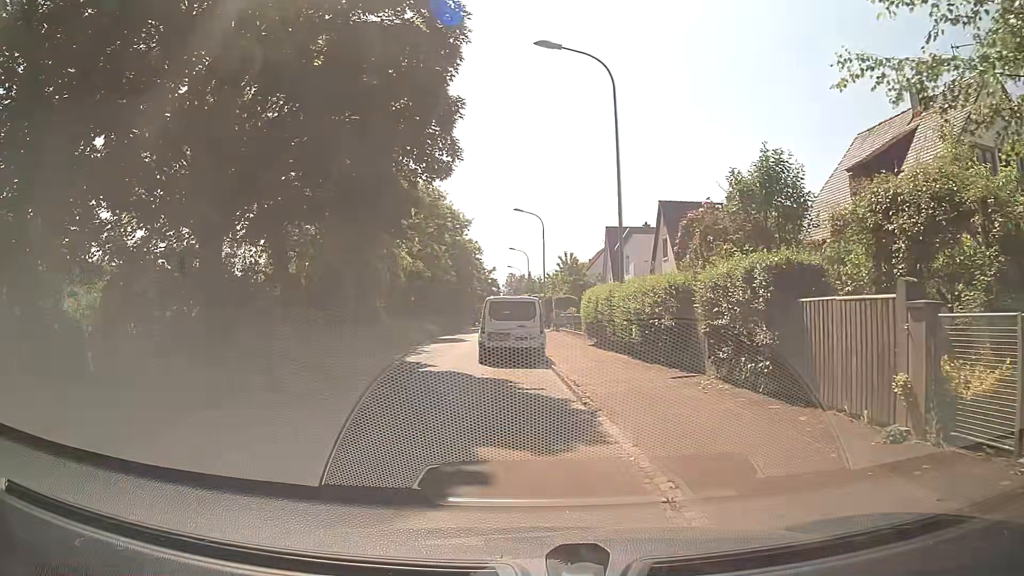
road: residential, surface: asphalt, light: Day
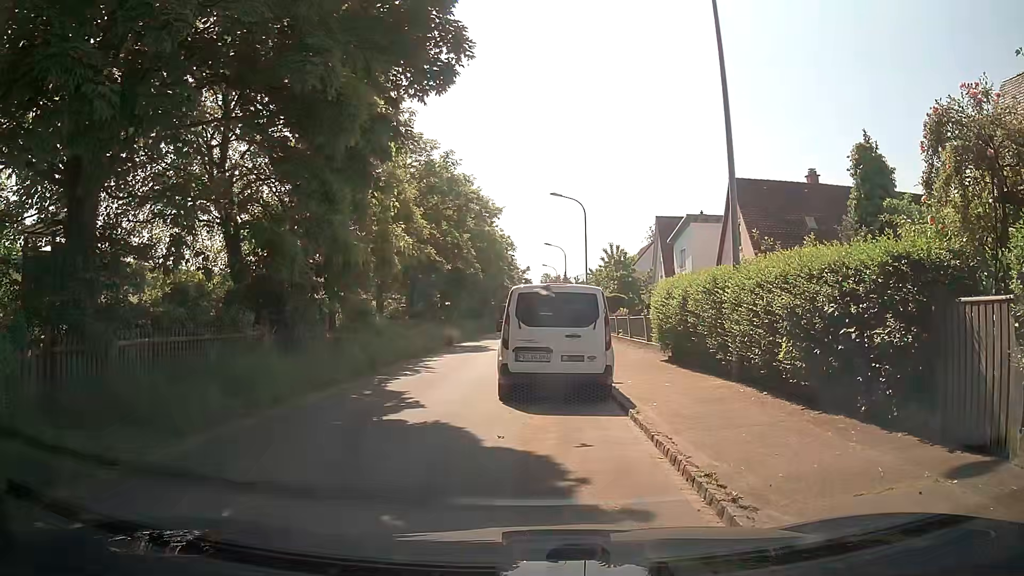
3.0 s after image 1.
(-0.3, +7.4) m; -2°
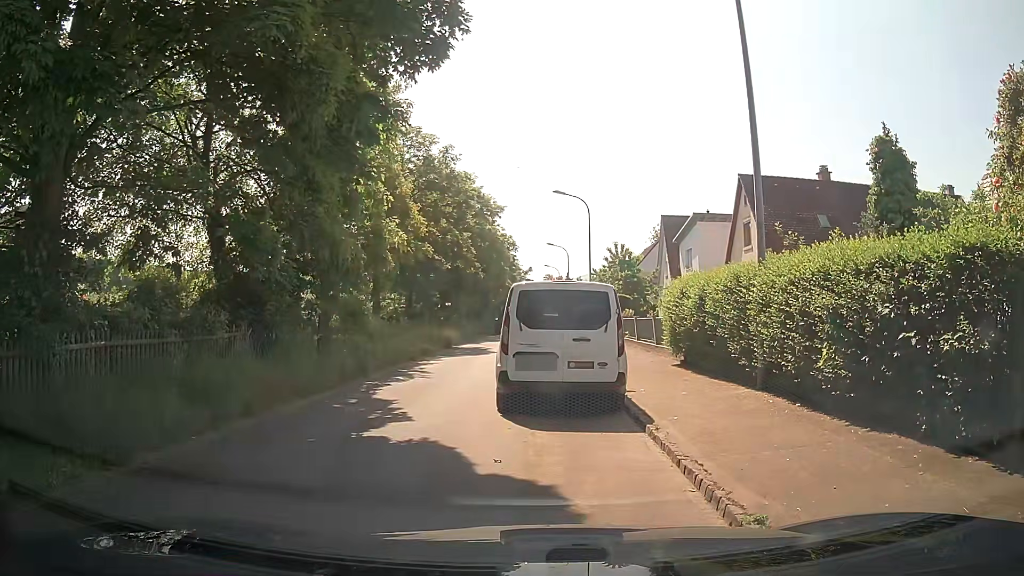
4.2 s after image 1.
(0.0, +1.1) m; 0°
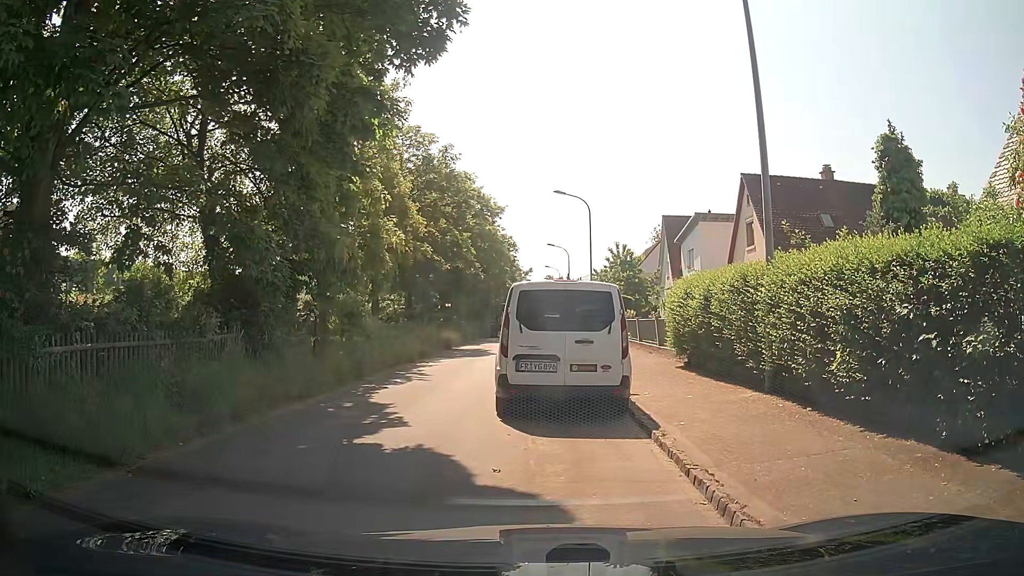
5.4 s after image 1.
(0.0, +0.4) m; 0°
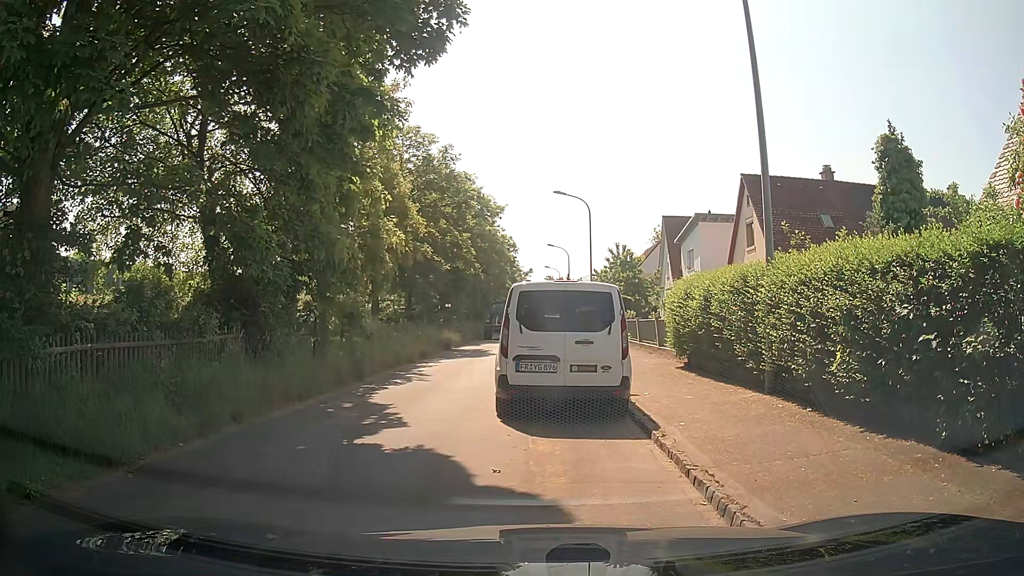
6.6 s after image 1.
(0.0, 0.0) m; 0°
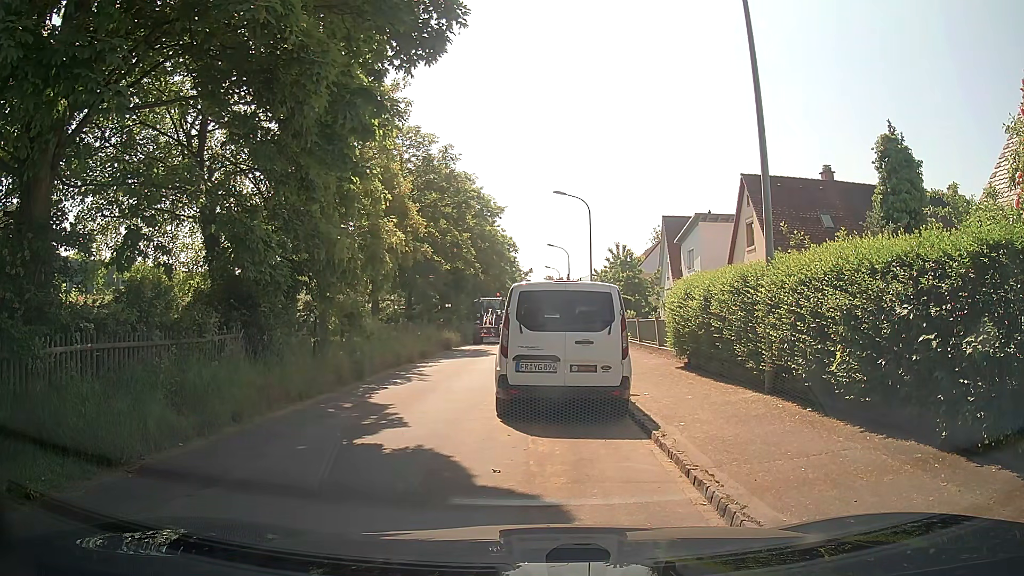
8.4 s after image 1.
(0.0, 0.0) m; 0°
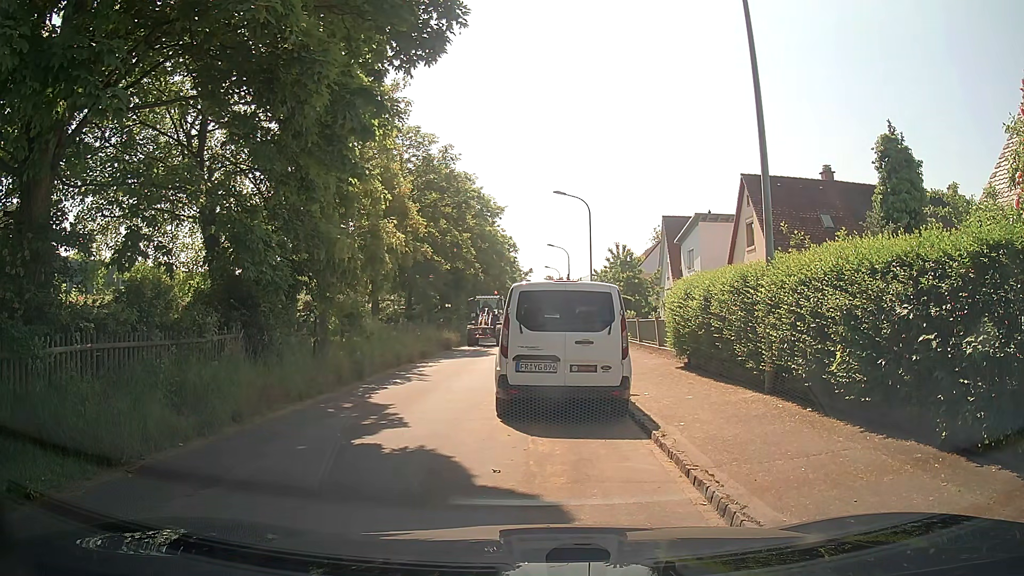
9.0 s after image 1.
(0.0, 0.0) m; 0°
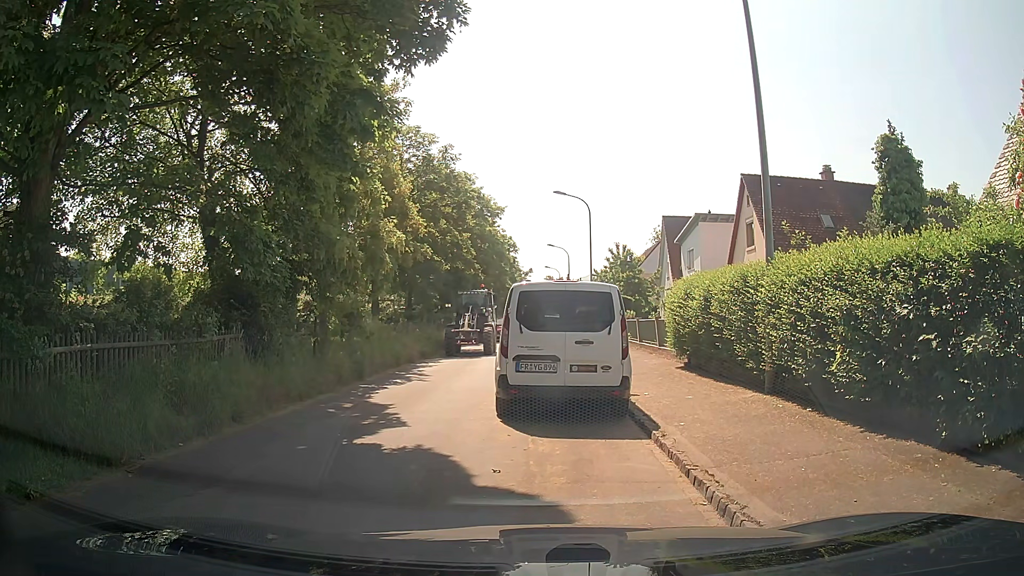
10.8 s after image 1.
(0.0, 0.0) m; 0°
(-2, +10) (-3, +20) (-3, +30) (-3, +40) (-3, +50) (-3, +60) (-3, +70) (-4, +80) (-4, +90) (-4, +100) m
